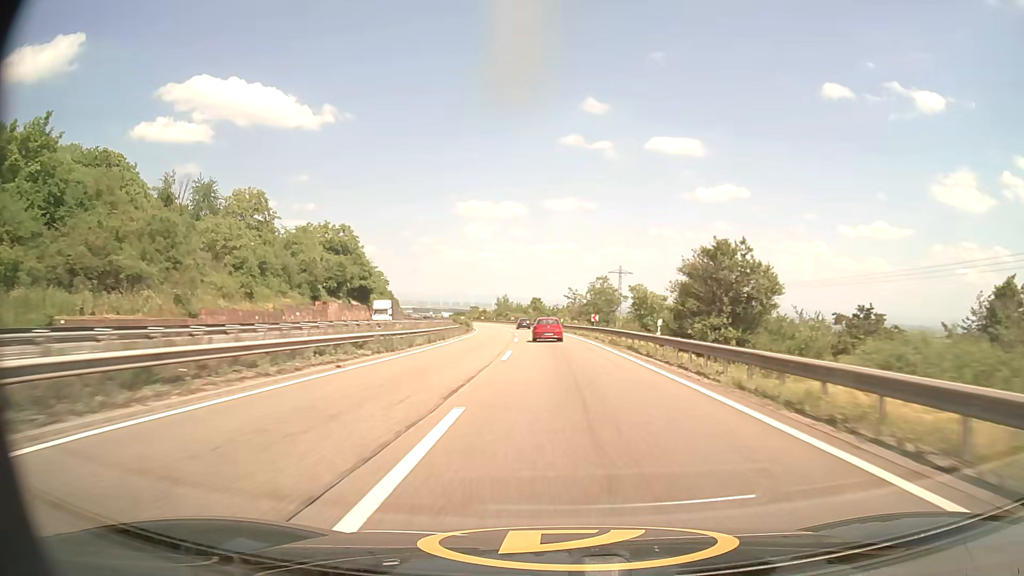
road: motorway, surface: asphalt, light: Day
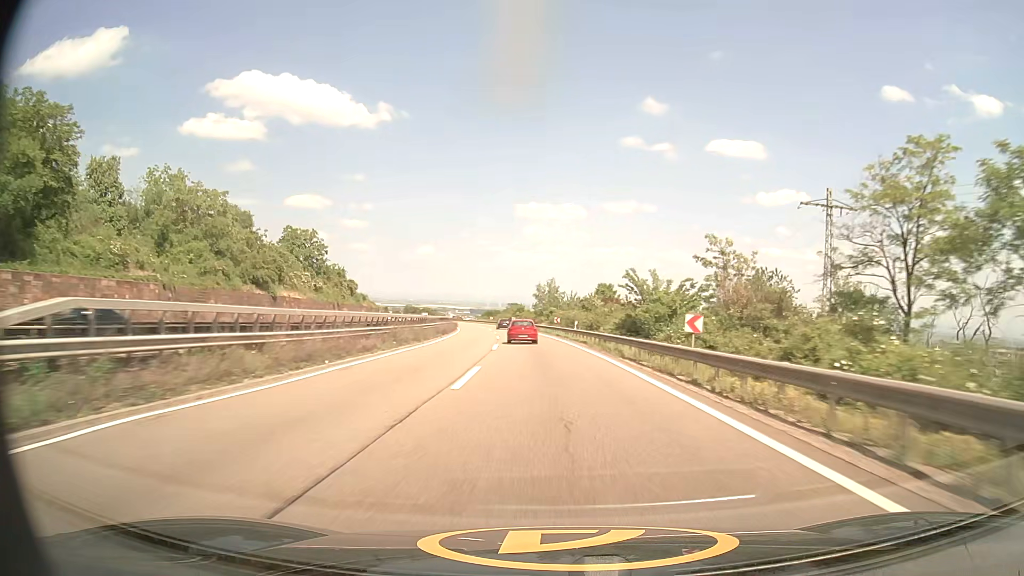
(-2.8, +80.7) m; -5°
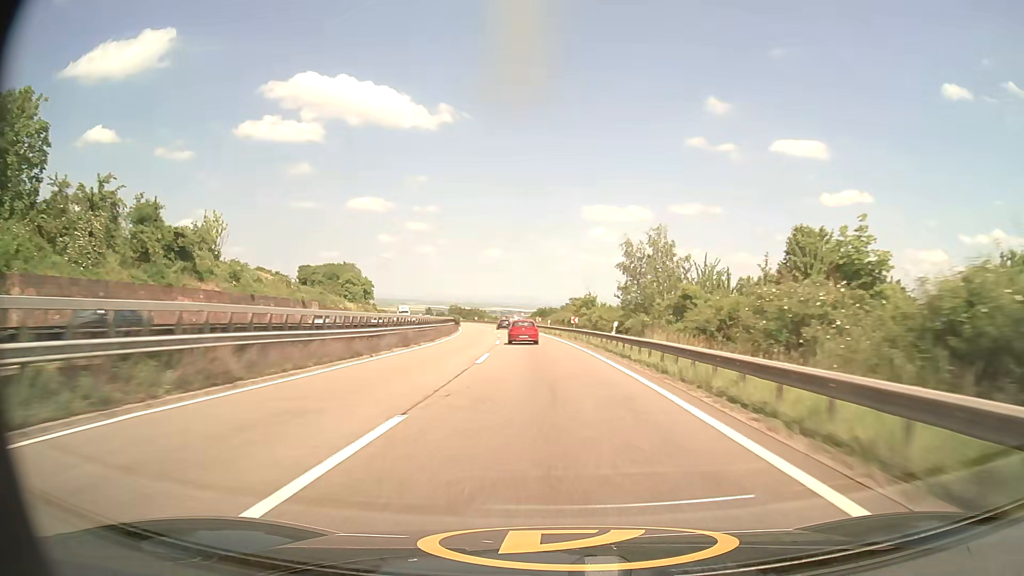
(-3.0, +64.1) m; -6°
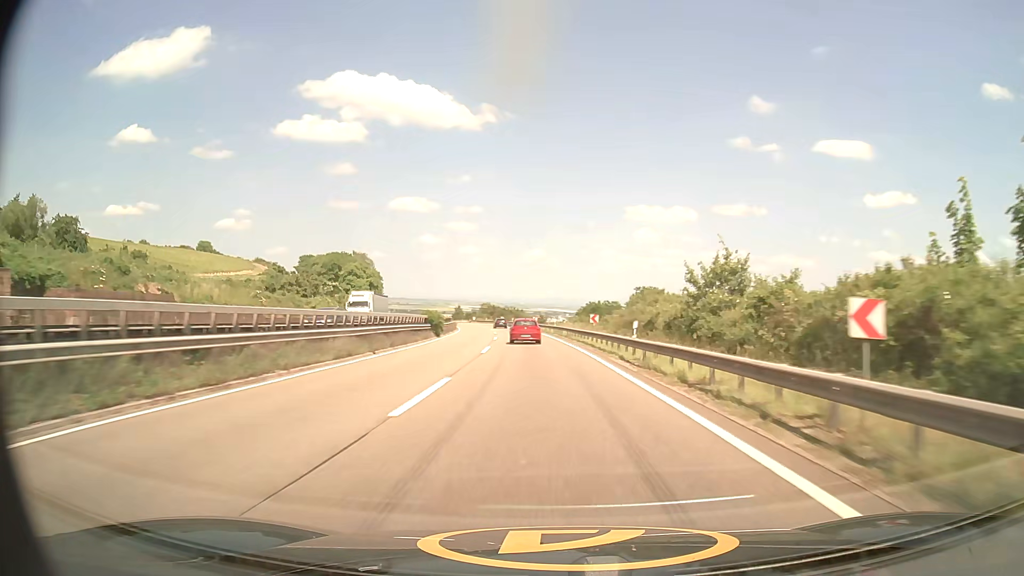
(-1.5, +48.0) m; -4°
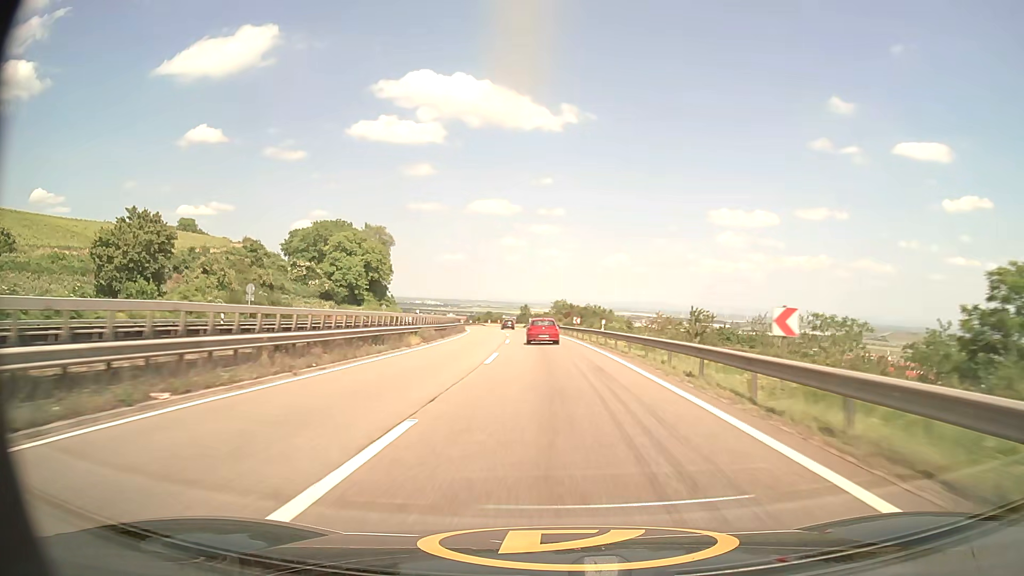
(-5.1, +79.0) m; -7°
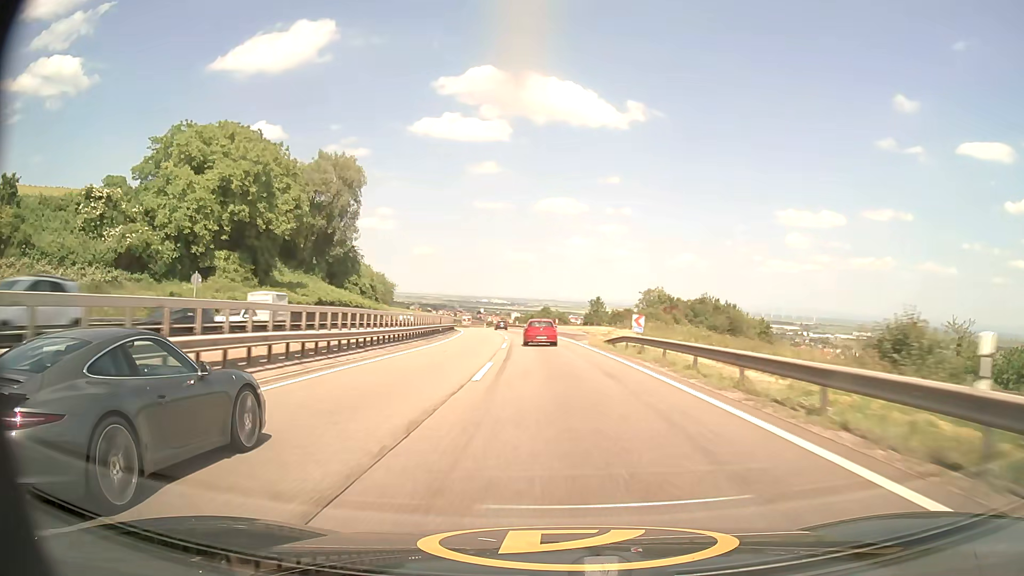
(-4.1, +77.7) m; -6°
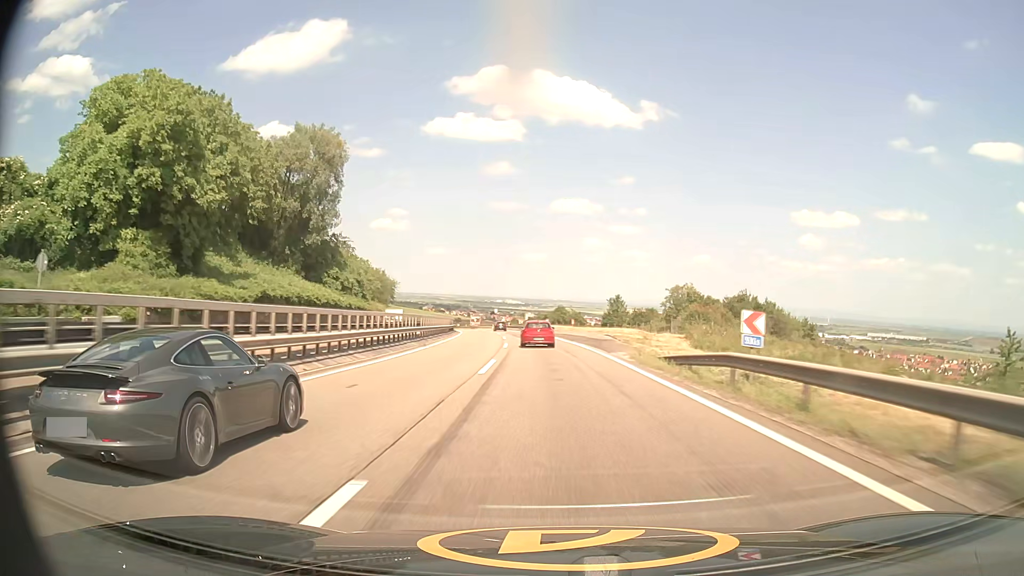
(-0.2, +15.5) m; -1°
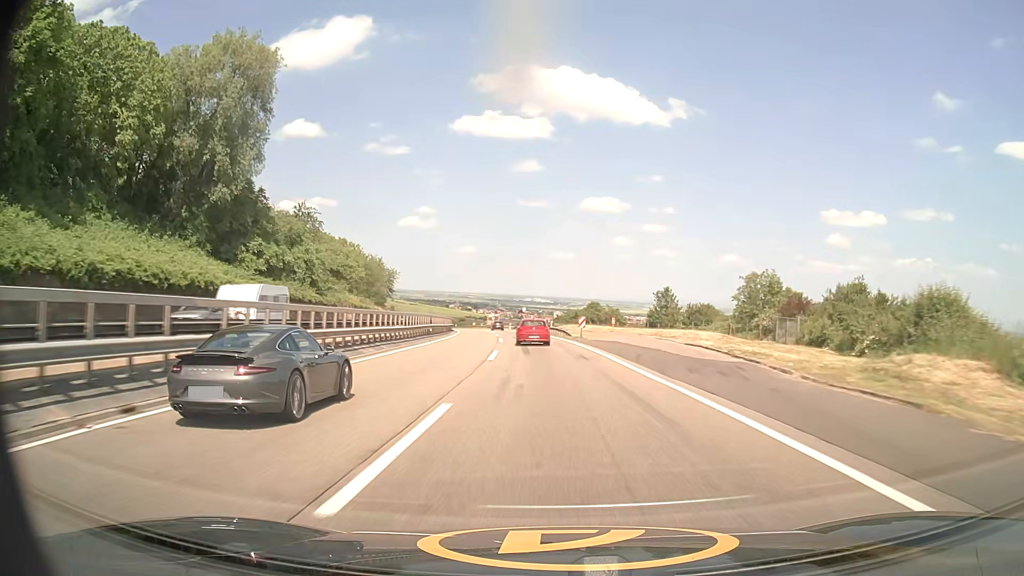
(-0.6, +30.8) m; -2°
(0, +10) (0, +20) (-1, +30) (-1, +40) (-2, +50) (-3, +60) (-4, +70) (-5, +80) (-6, +90) (-8, +100) m
